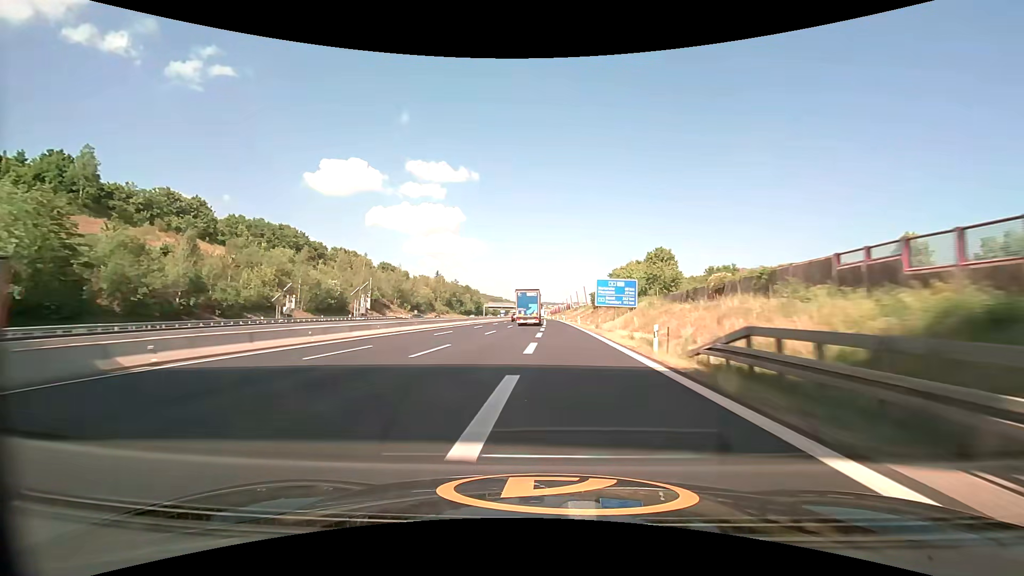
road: motorway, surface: asphalt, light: Day
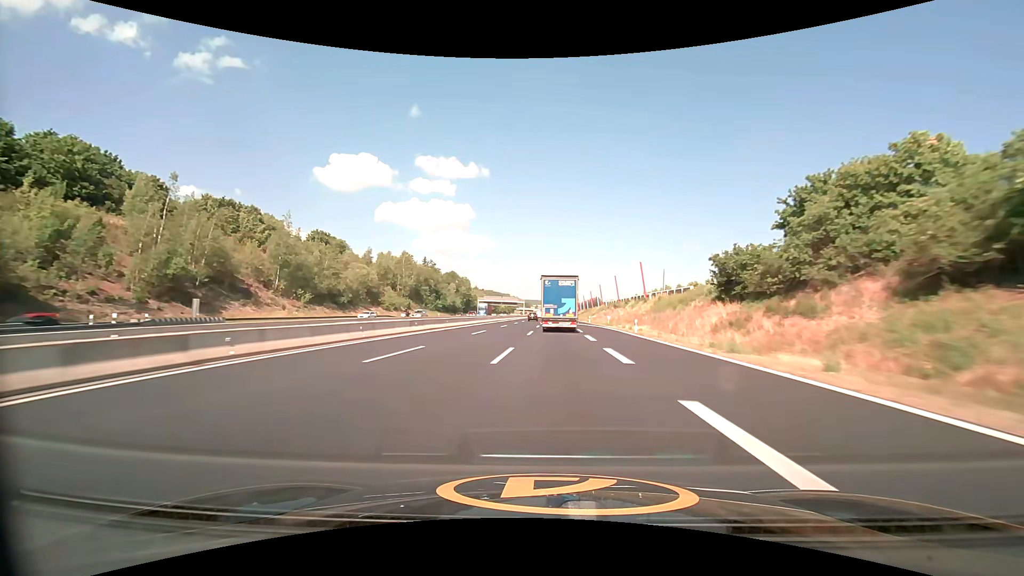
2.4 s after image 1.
(-1.5, +74.3) m; -1°
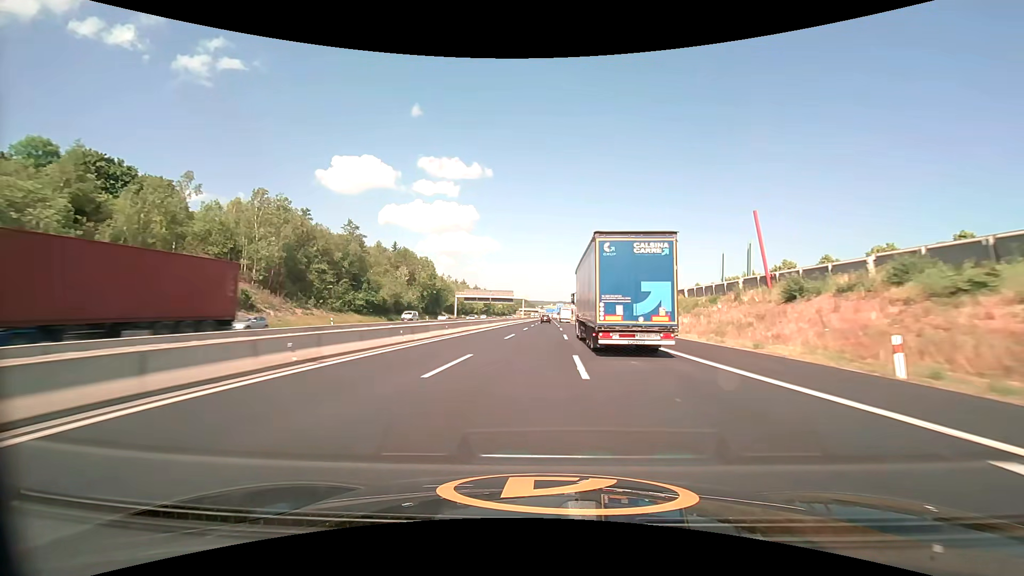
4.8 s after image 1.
(-0.1, +74.4) m; 0°
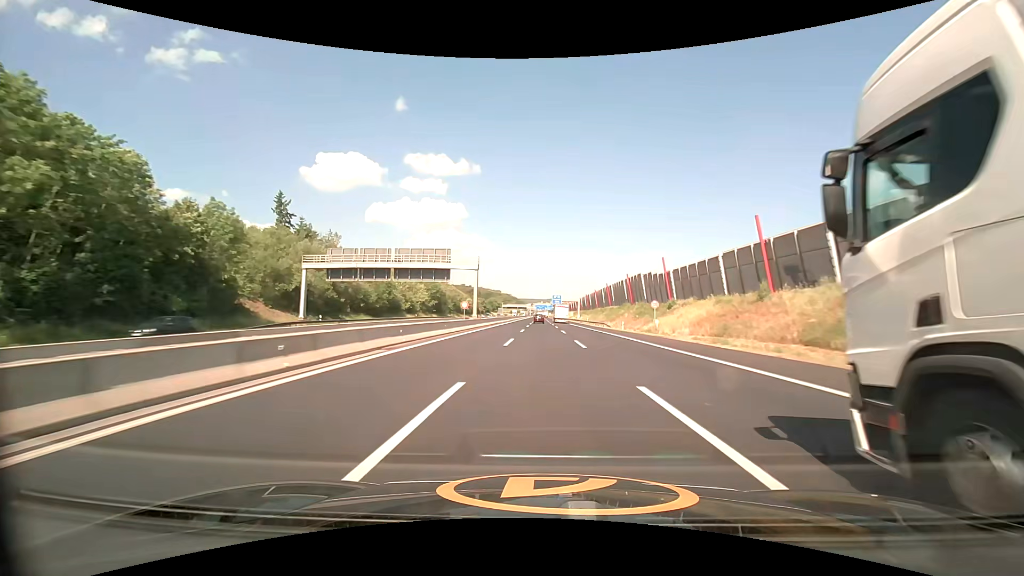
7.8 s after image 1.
(+1.2, +97.1) m; +1°
(0, +10) (0, +20) (0, +30) (0, +40) (0, +50) (0, +60) (0, +70) (0, +80) (0, +90) (0, +100) m
